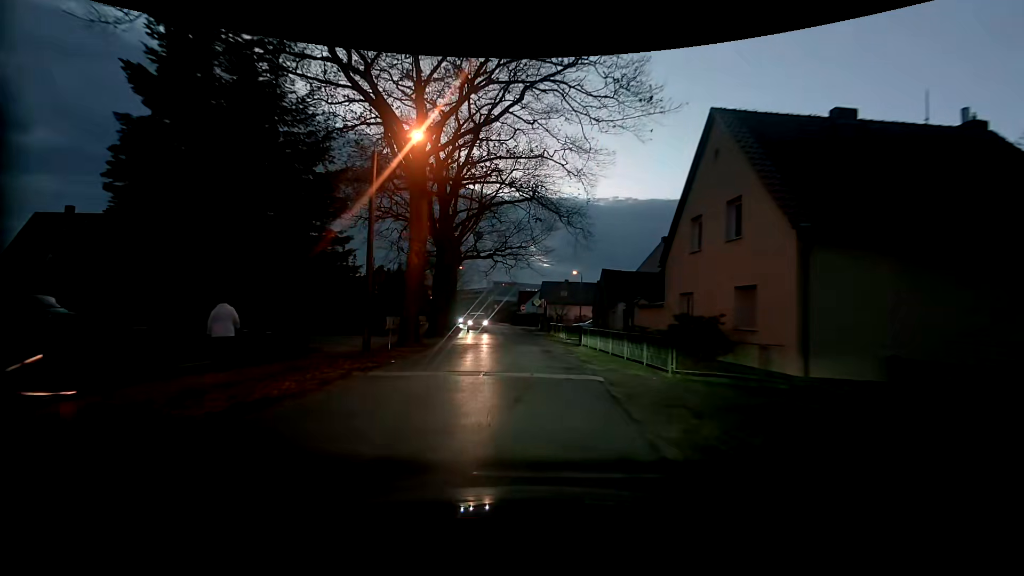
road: tertiary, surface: asphalt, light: Dusk
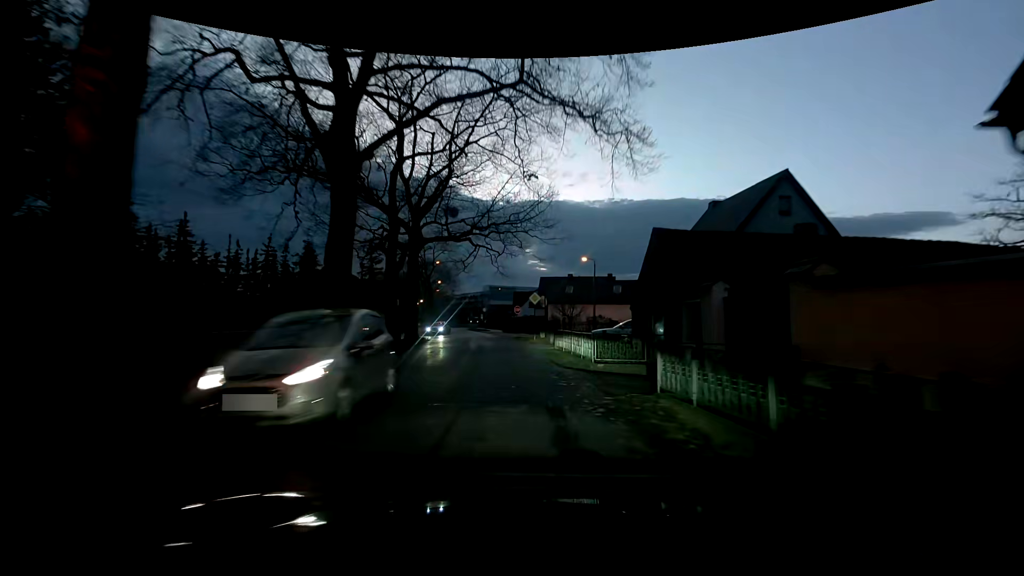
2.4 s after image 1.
(+0.2, +15.7) m; +2°
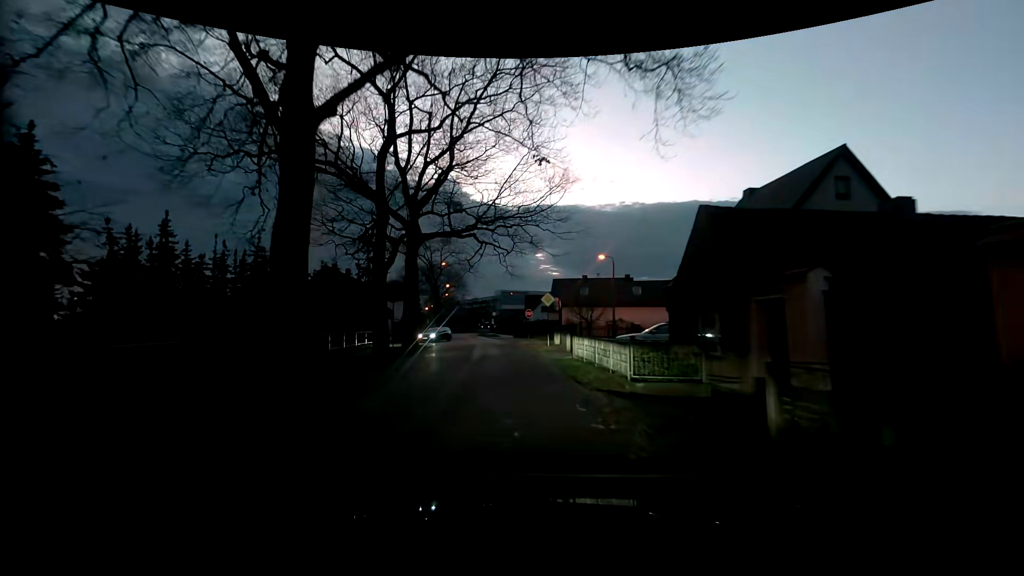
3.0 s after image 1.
(-0.1, +3.9) m; -2°
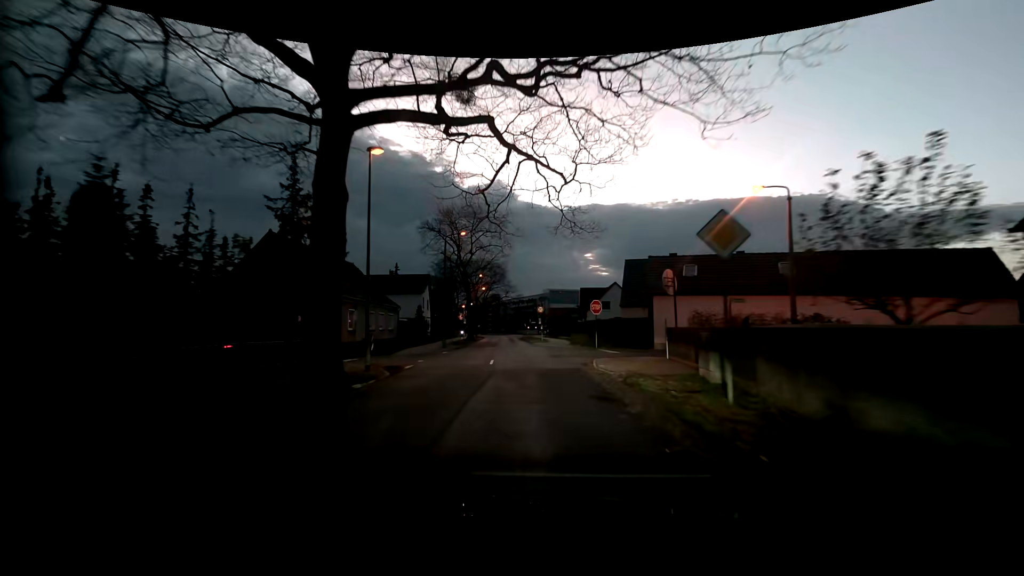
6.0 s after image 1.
(-1.3, +19.8) m; -5°
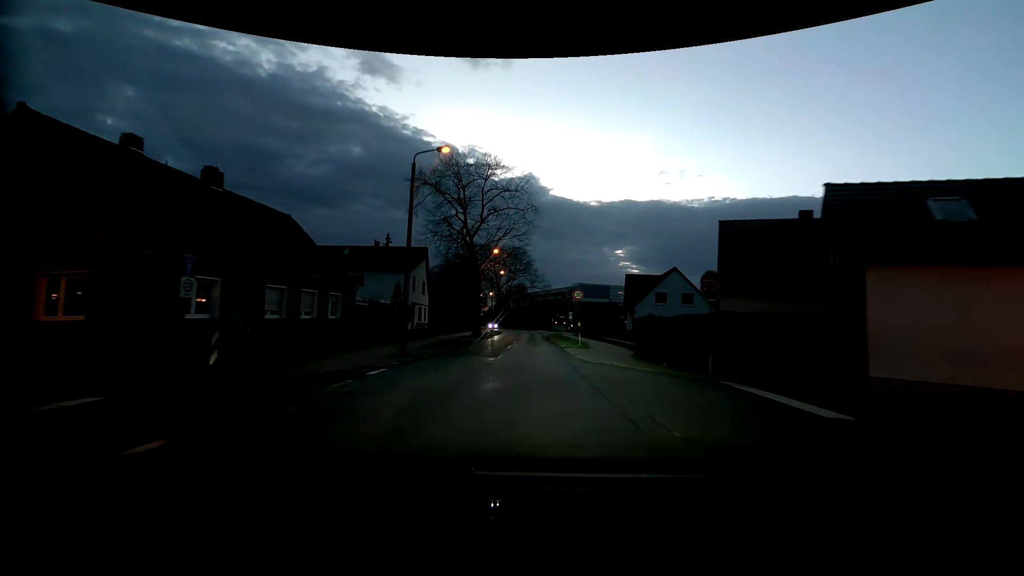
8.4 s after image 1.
(-0.4, +17.5) m; -2°
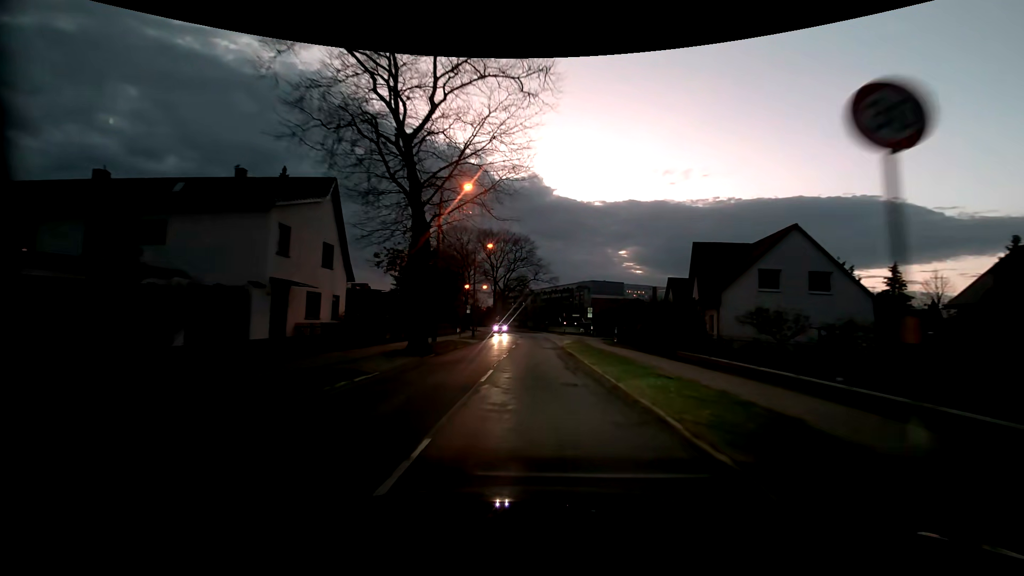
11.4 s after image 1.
(-0.9, +24.8) m; -2°
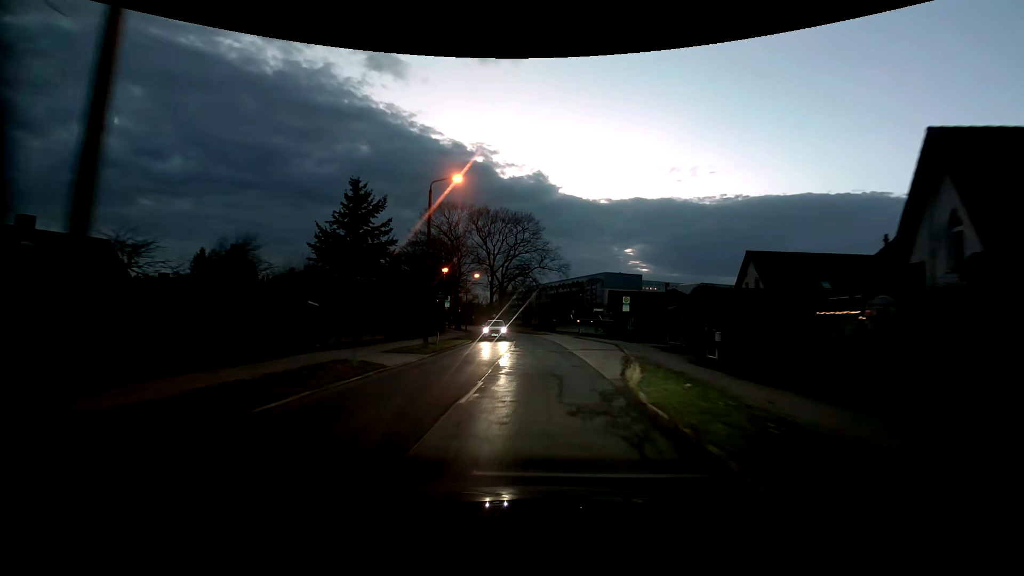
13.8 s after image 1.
(-0.1, +21.5) m; -1°
